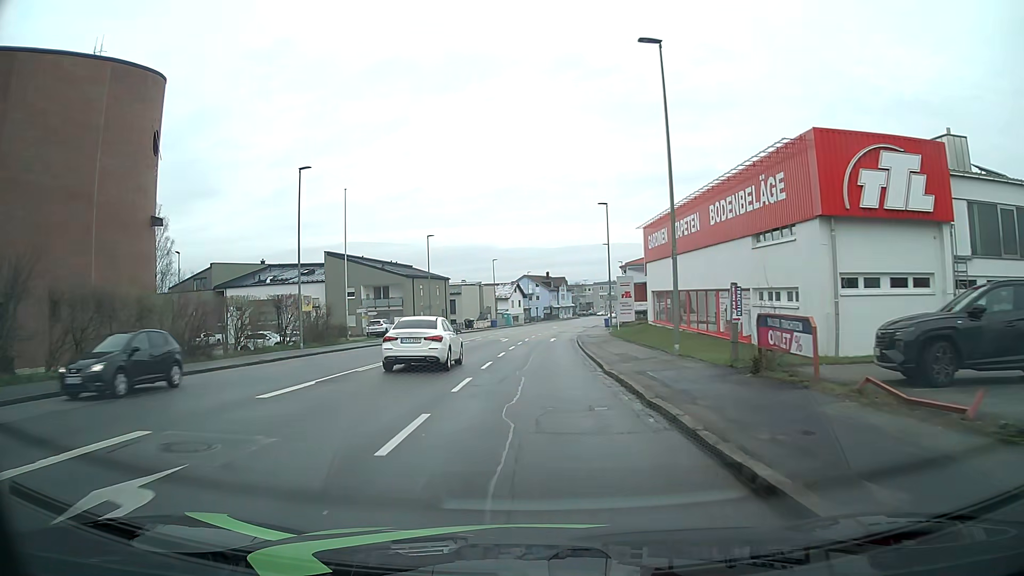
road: tertiary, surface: asphalt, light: Day
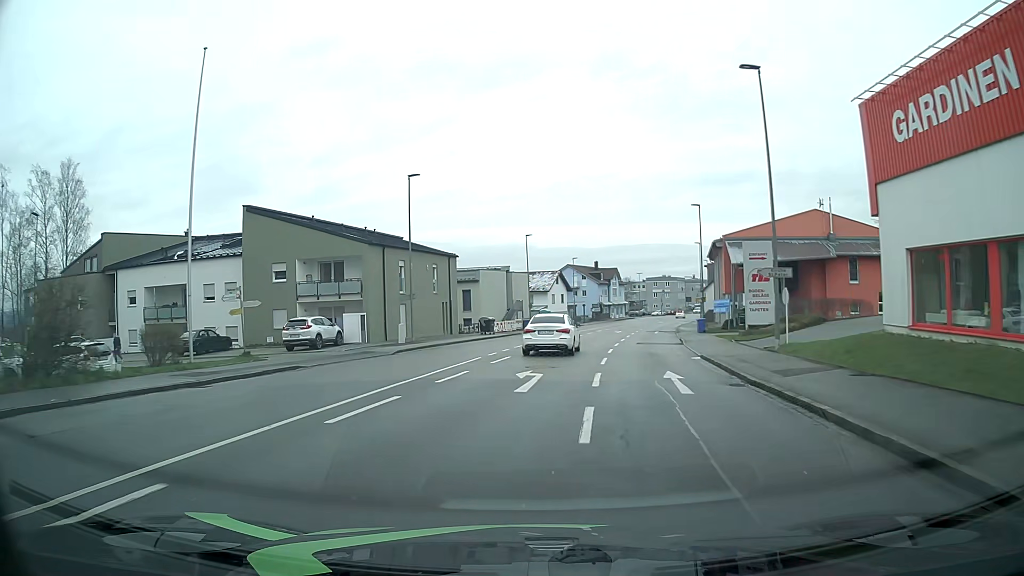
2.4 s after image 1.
(-0.7, +29.9) m; -3°
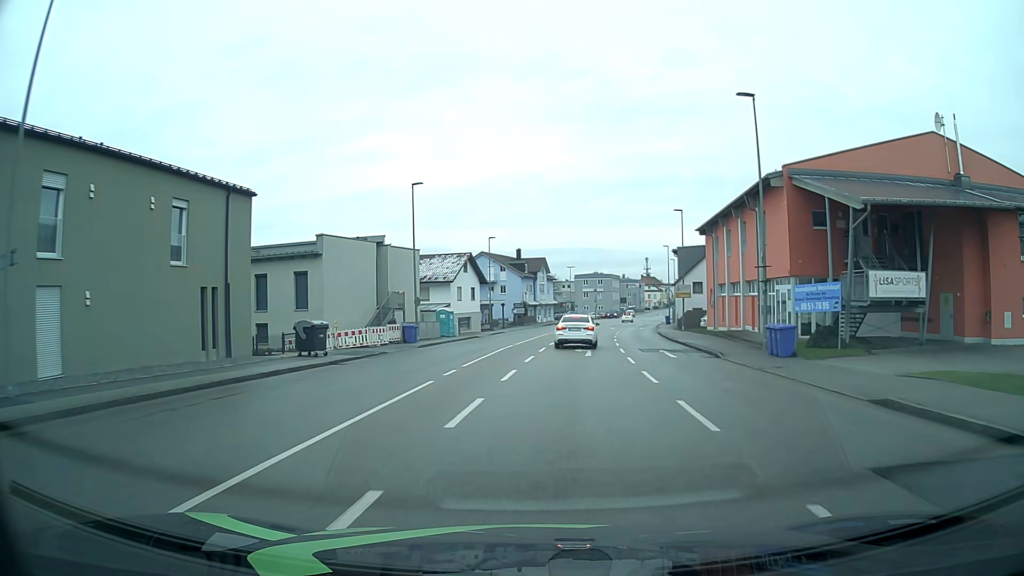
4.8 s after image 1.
(+1.3, +29.7) m; +7°
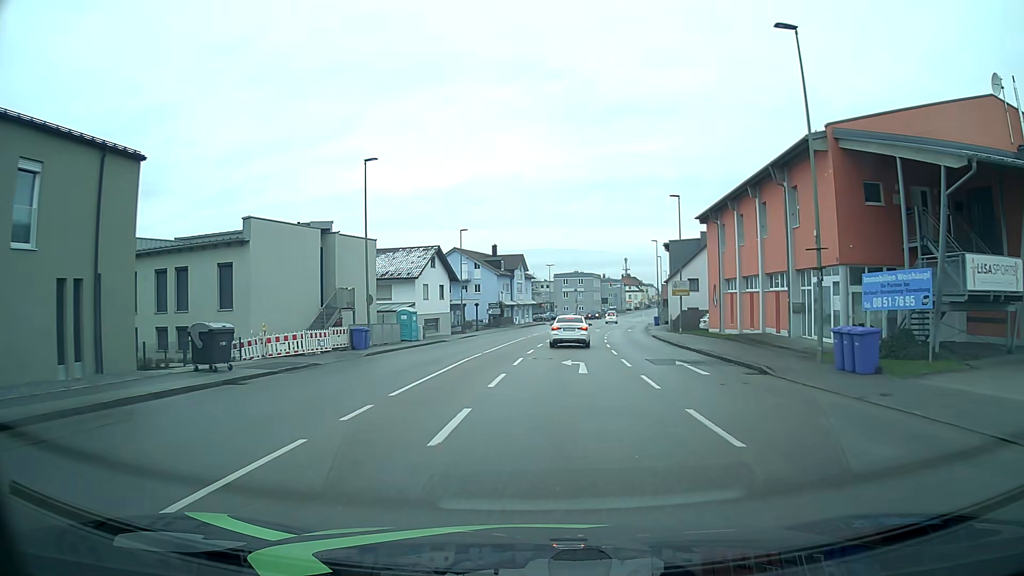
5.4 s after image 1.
(+0.1, +7.2) m; +2°
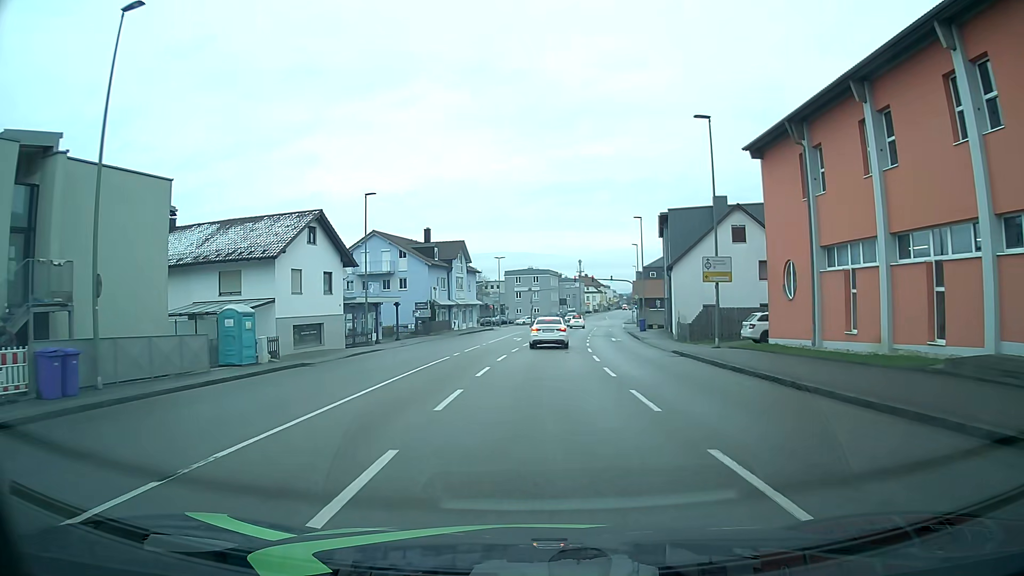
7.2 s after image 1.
(+0.8, +21.0) m; +4°
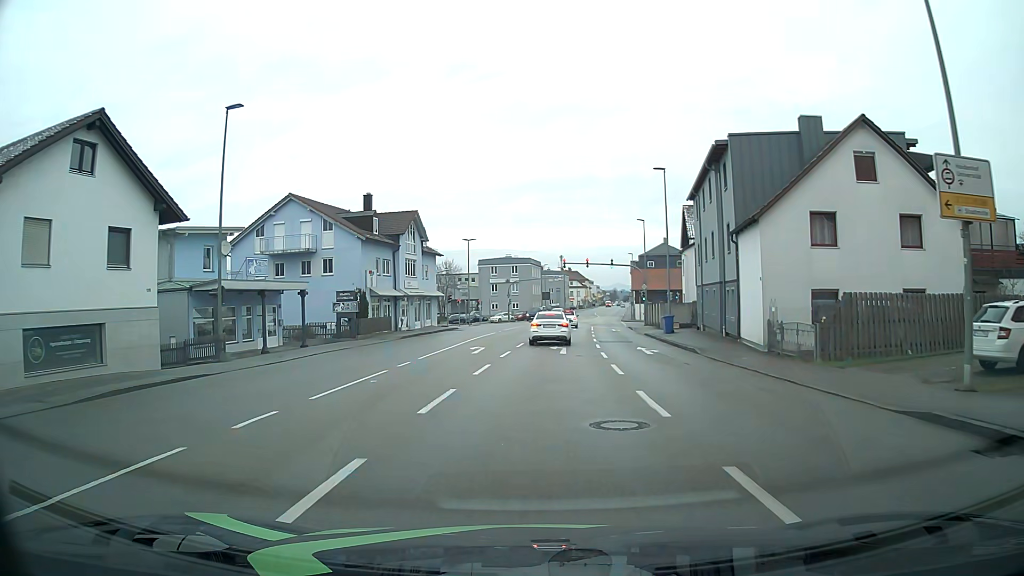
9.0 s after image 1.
(+0.3, +19.0) m; +2°
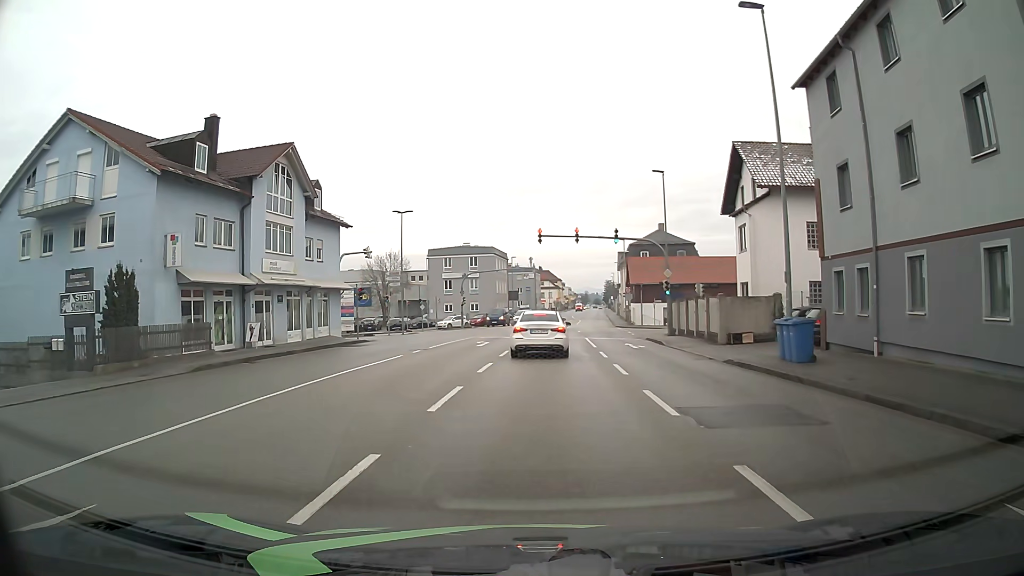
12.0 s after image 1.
(+0.5, +23.8) m; +3°
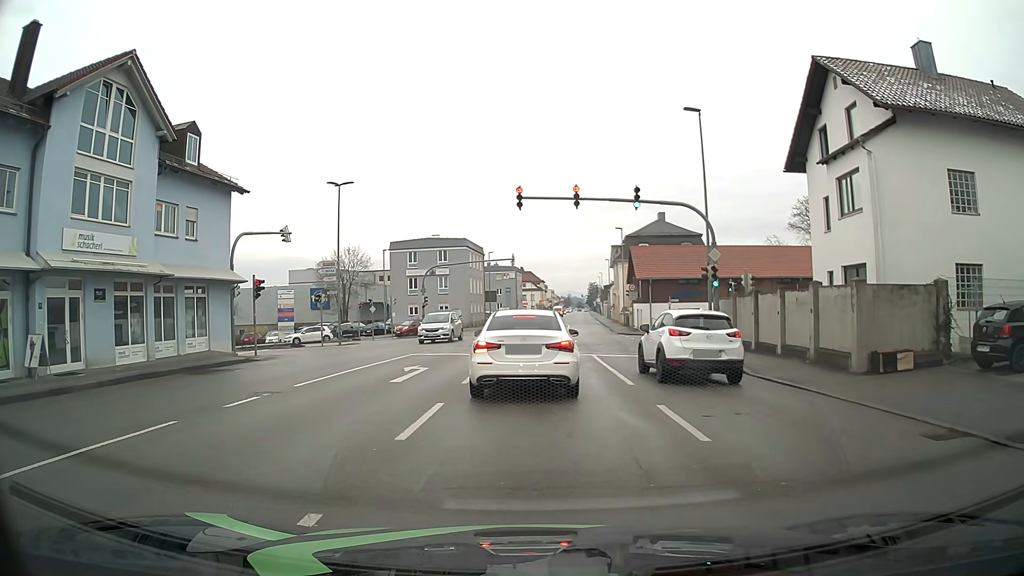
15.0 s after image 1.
(0.0, +13.6) m; +2°
(0, +10) (0, +20) (0, +30) (-1, +40) (-6, +48) (-16, +51) (-26, +51) (-36, +50) (-46, +50) (-56, +50) m
